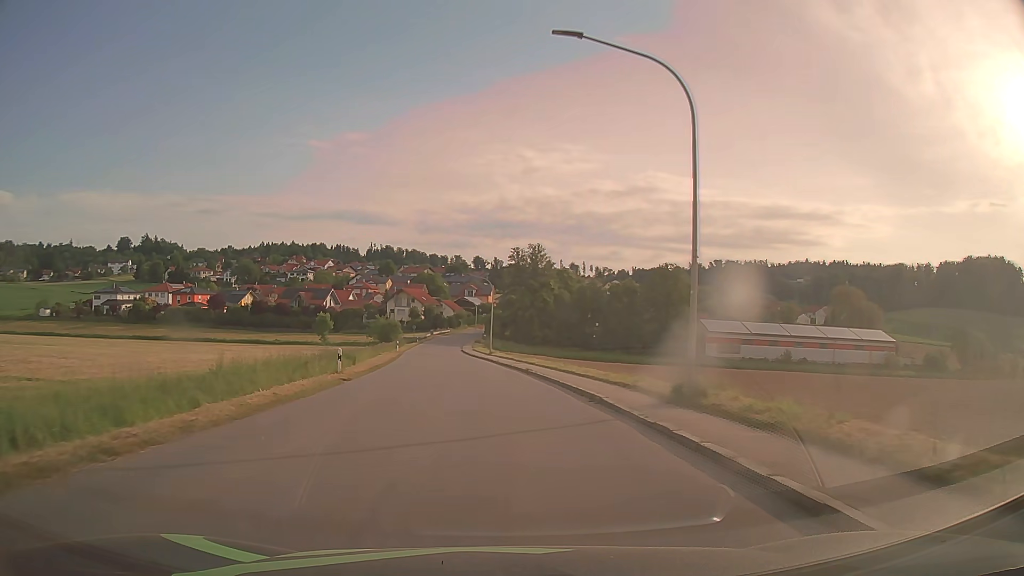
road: tertiary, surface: asphalt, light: Day
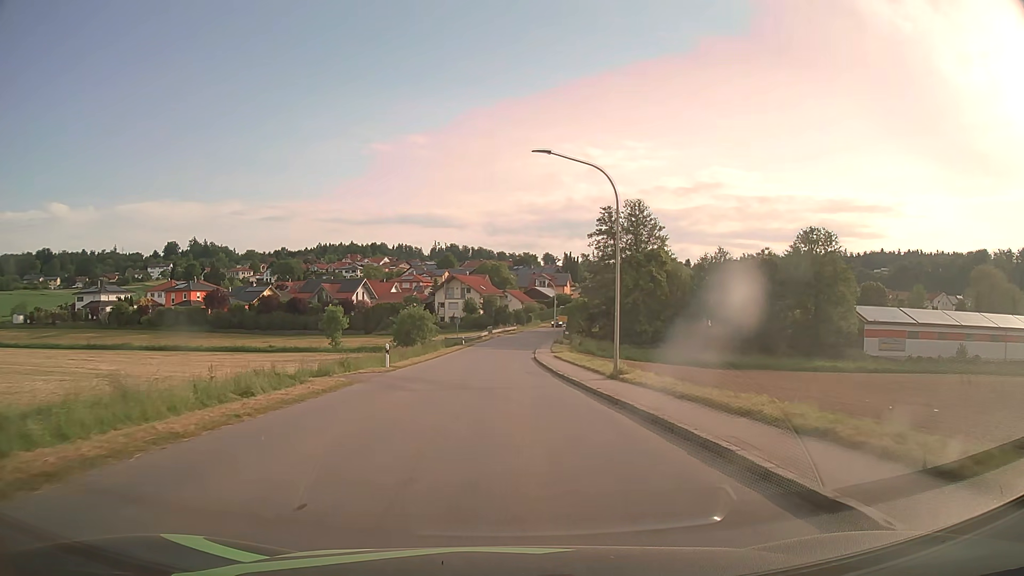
(-2.5, +39.6) m; -6°
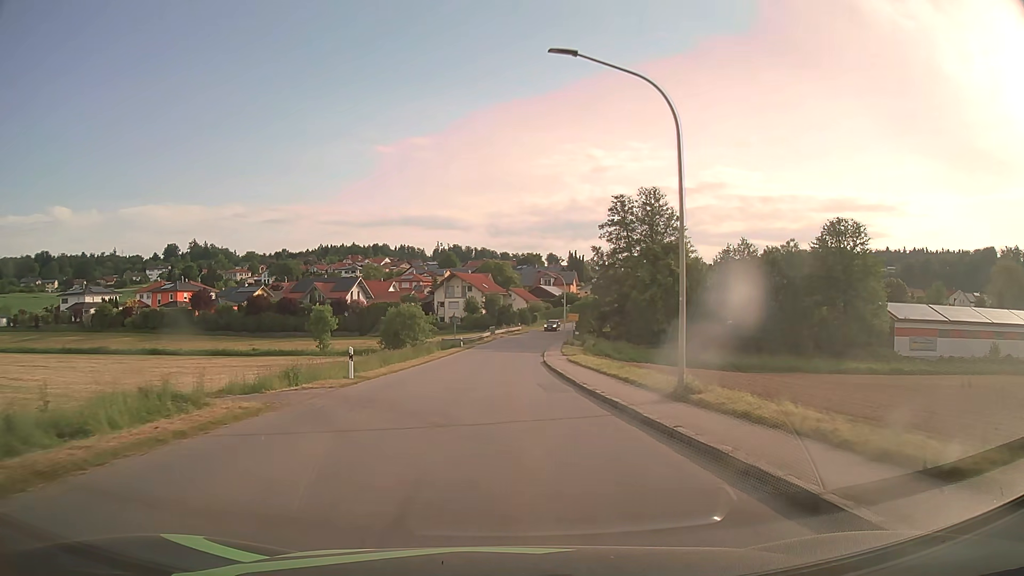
(0.0, +7.9) m; 0°
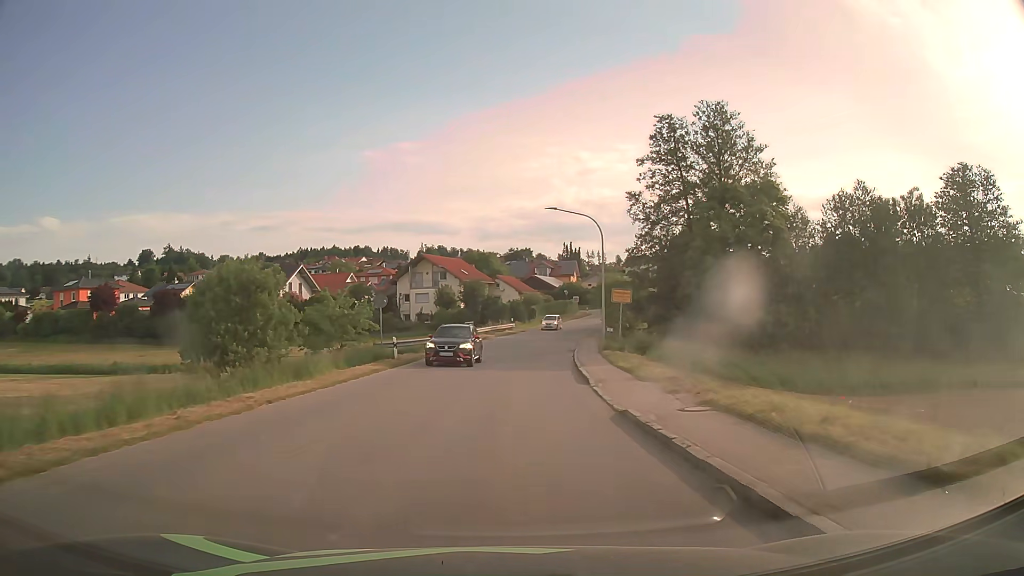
(+0.1, +31.6) m; +1°
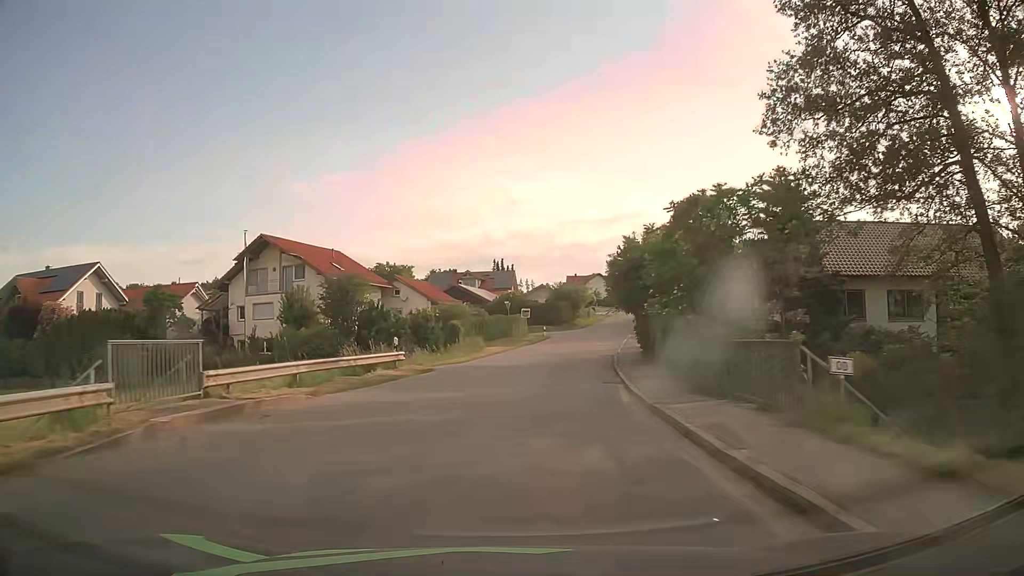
(+1.6, +39.2) m; +6°
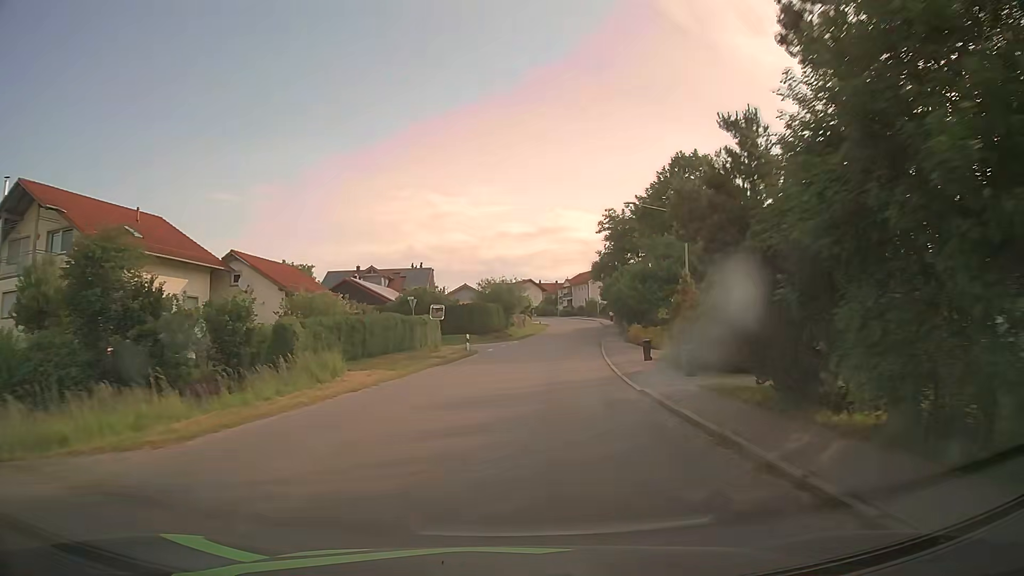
(+1.1, +23.3) m; +6°
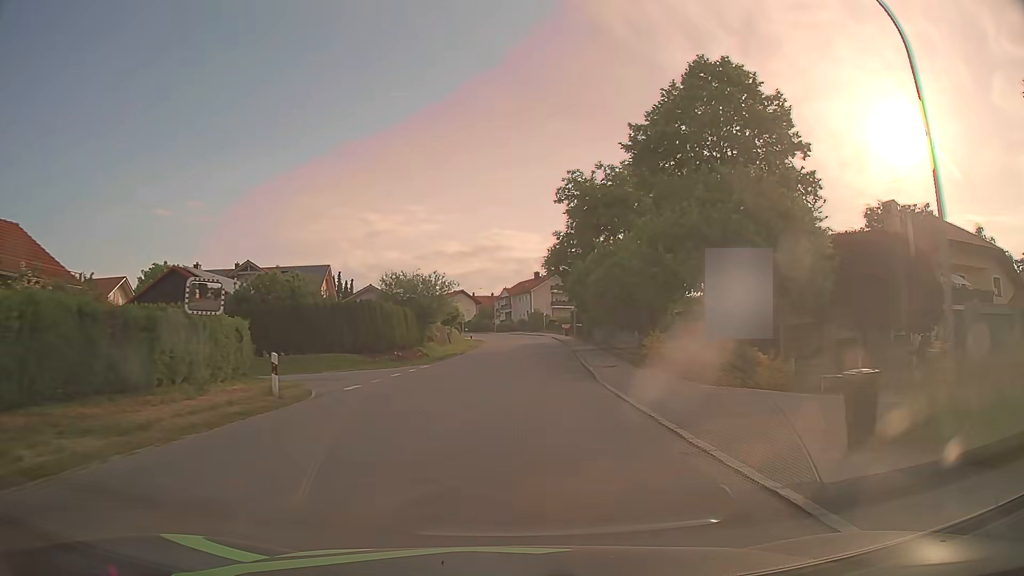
(+1.4, +23.1) m; +6°
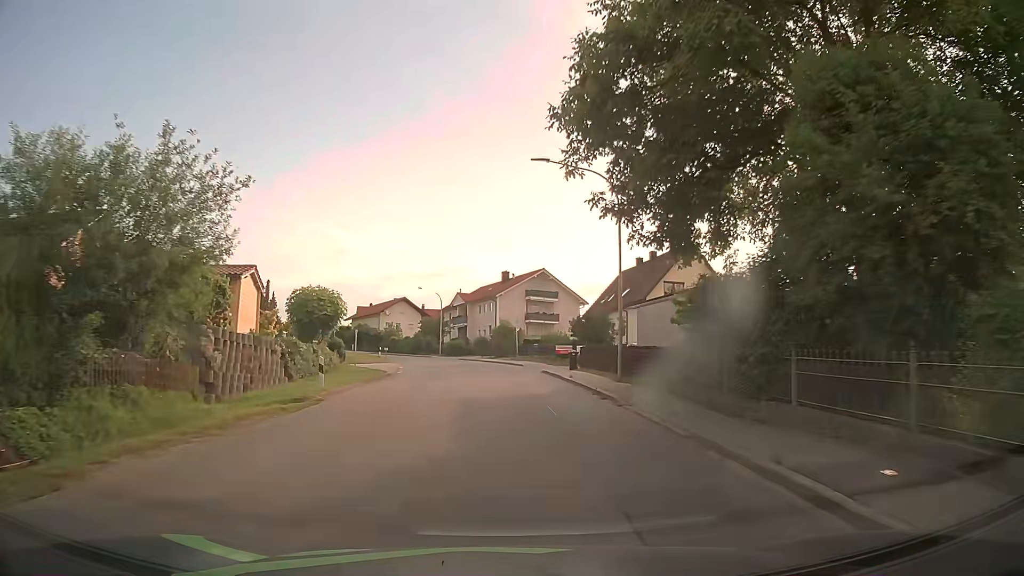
(+1.1, +38.1) m; +3°
(0, +10) (0, +20) (-1, +30) (-2, +40) (-3, +50) (-6, +59) (-9, +69) (-13, +78) (-18, +87) (-23, +96) m
